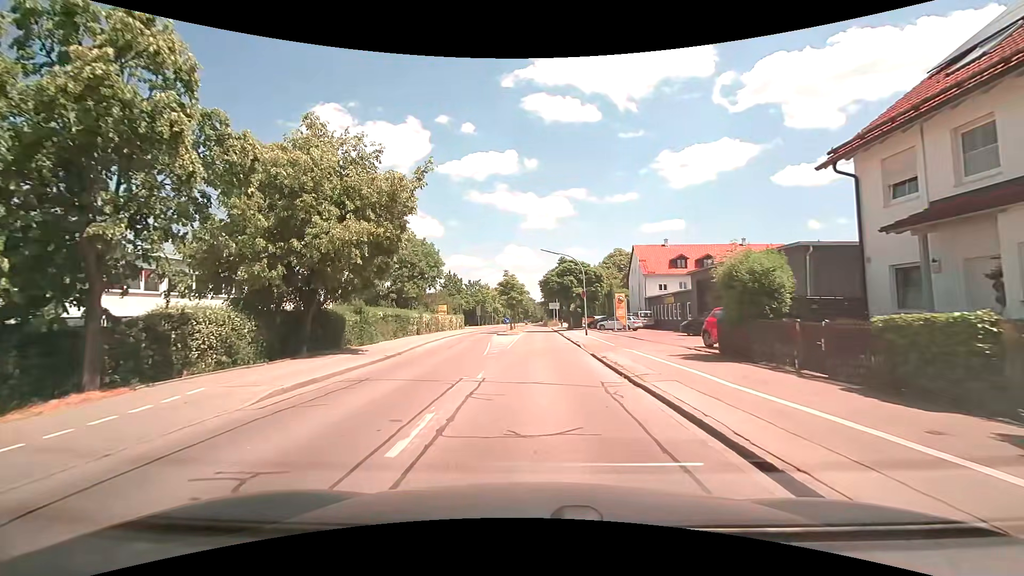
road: tertiary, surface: asphalt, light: Day
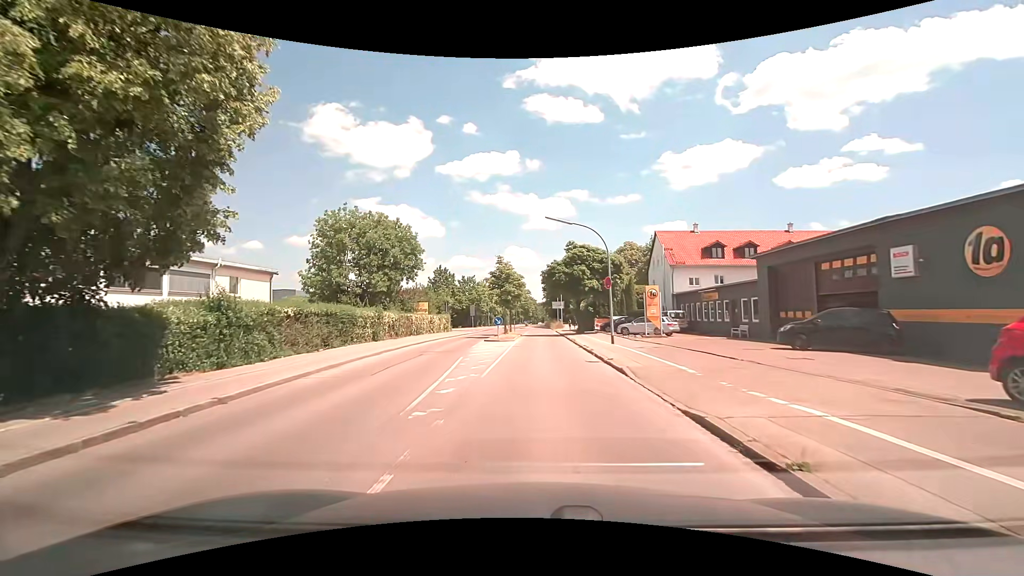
(+0.1, +11.9) m; +1°
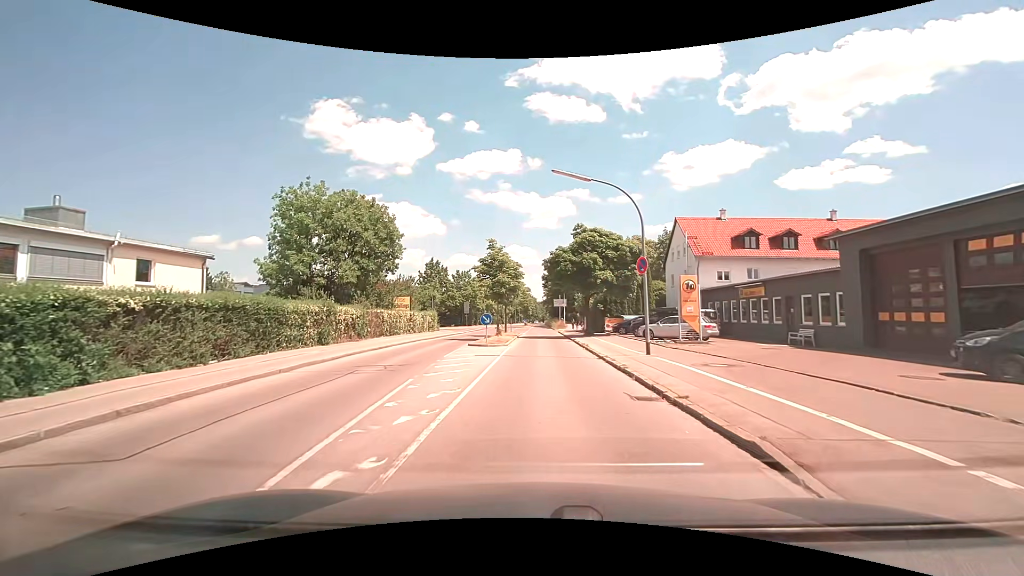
(-0.1, +7.7) m; 0°
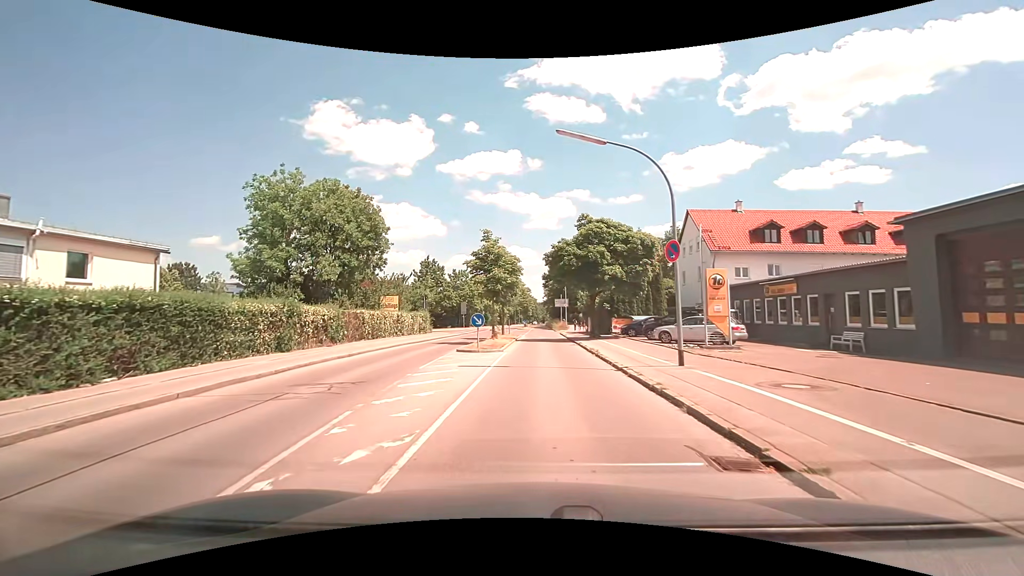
(0.0, +3.8) m; -1°
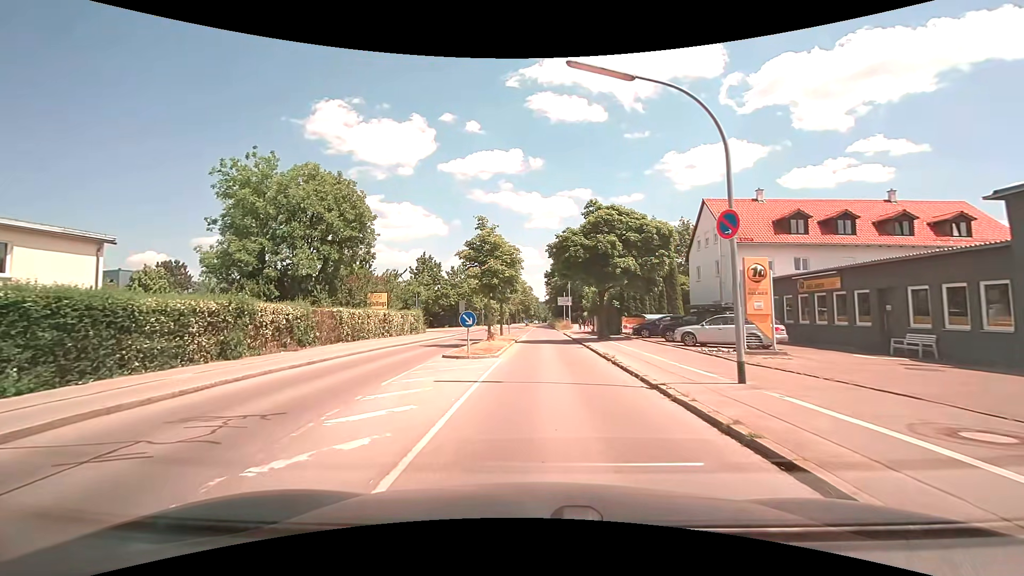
(0.0, +3.6) m; 0°
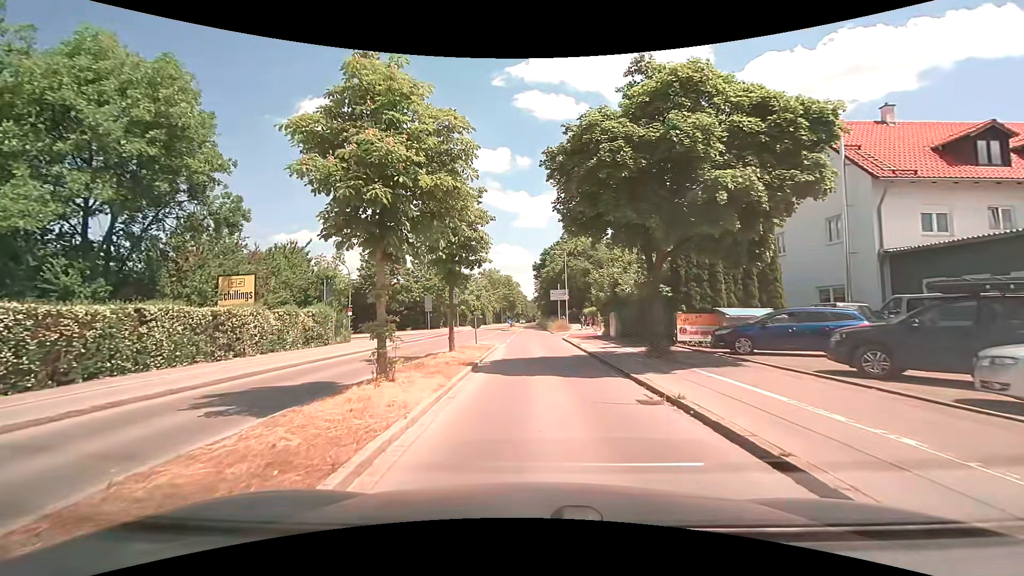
(+0.1, +16.2) m; +1°
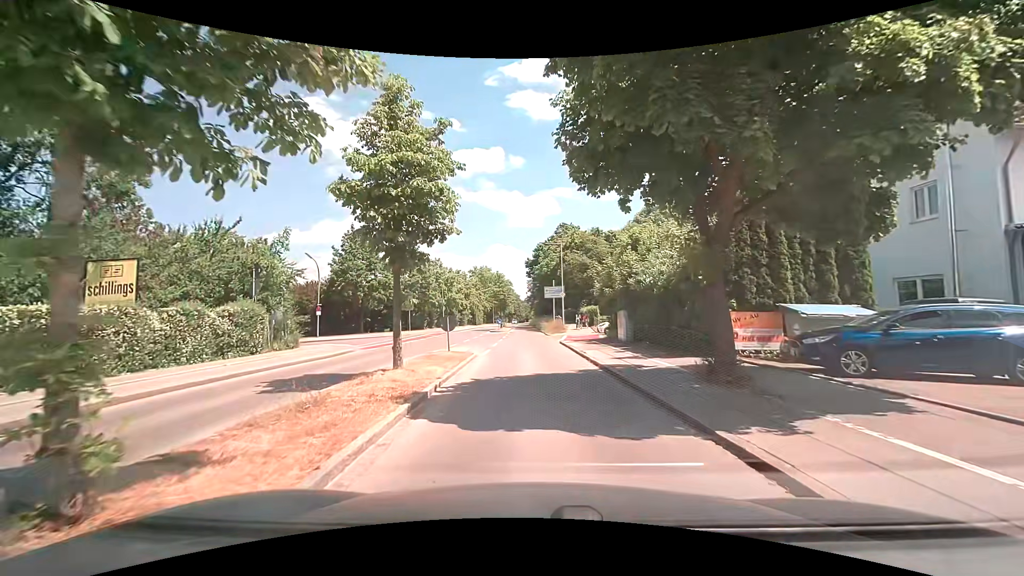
(0.0, +5.7) m; +1°
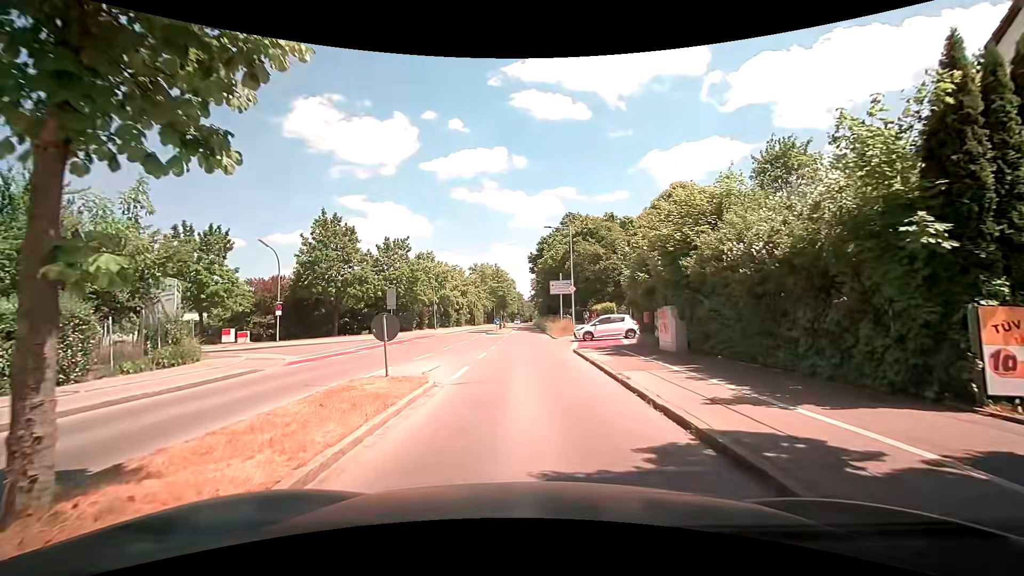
(0.0, +8.0) m; 0°
